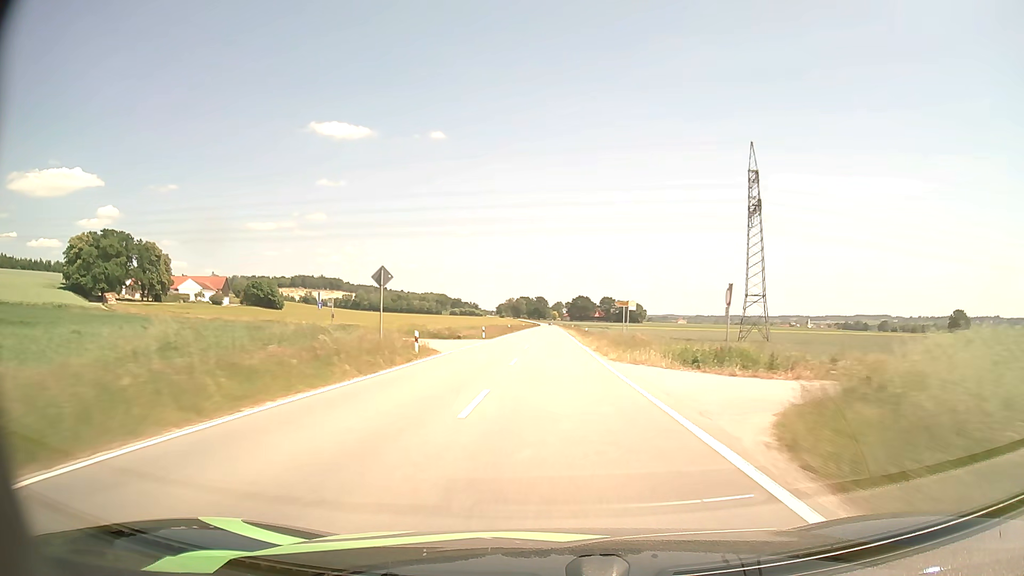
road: tertiary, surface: asphalt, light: Day
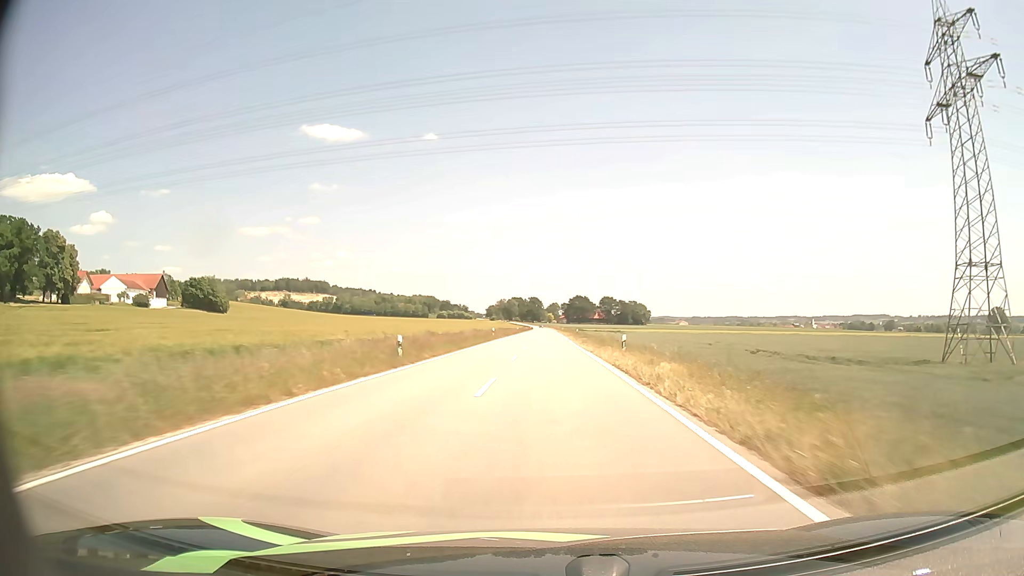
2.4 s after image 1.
(+0.3, +59.4) m; 0°
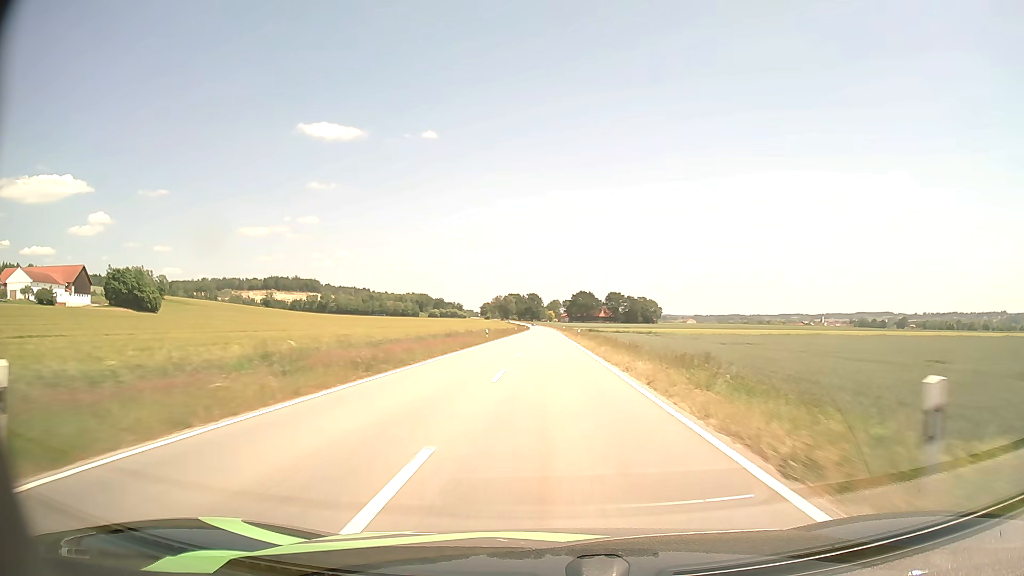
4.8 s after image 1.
(0.0, +59.0) m; 0°
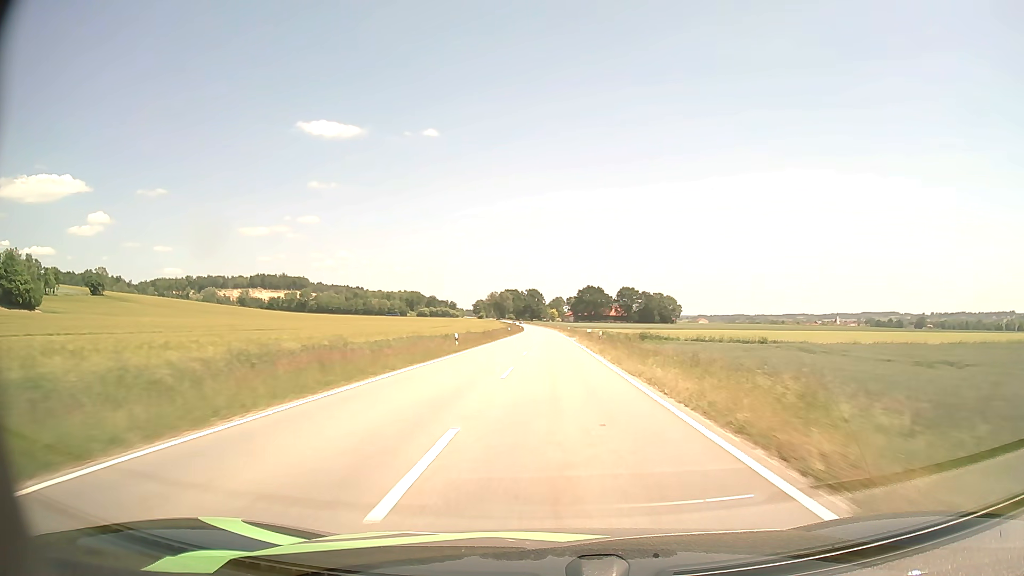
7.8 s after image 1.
(-0.1, +73.2) m; 0°
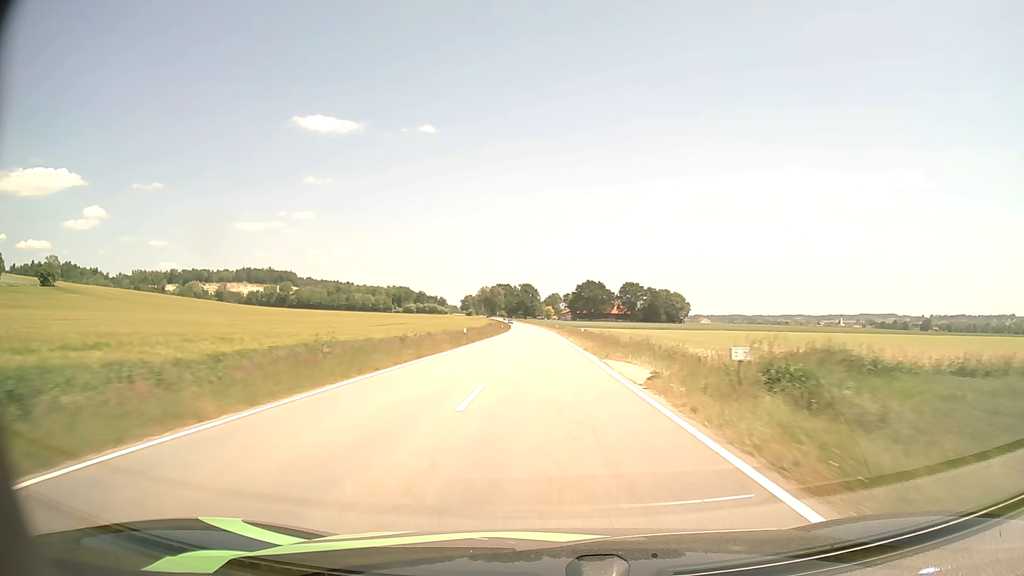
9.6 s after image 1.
(+0.2, +44.0) m; +1°
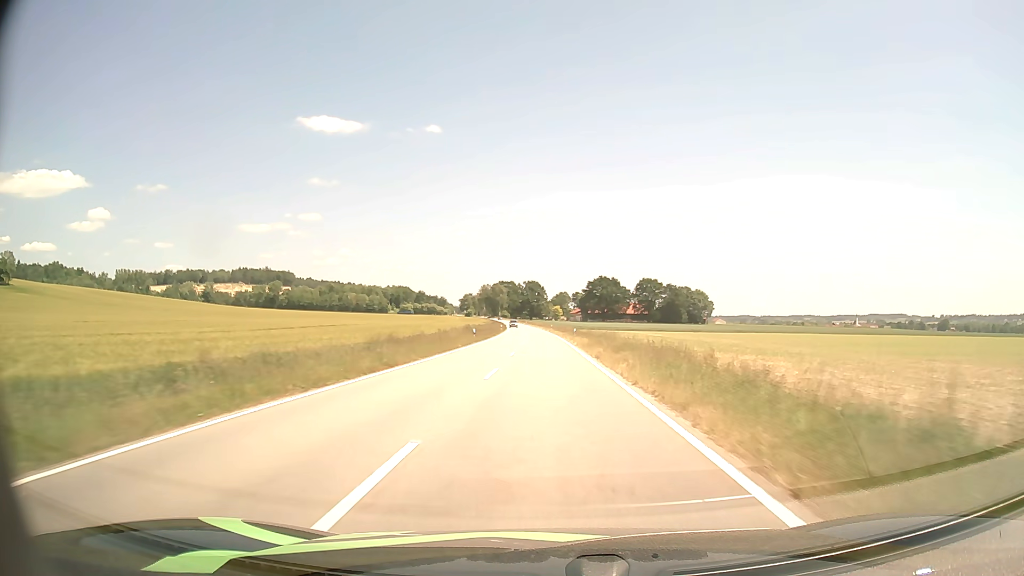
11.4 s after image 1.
(-0.1, +44.0) m; -1°
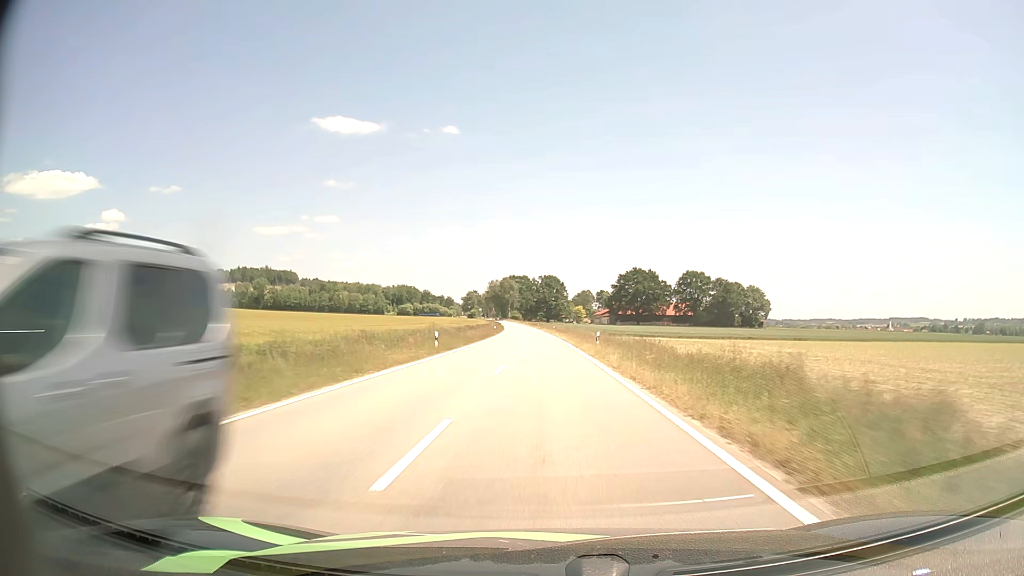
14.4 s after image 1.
(-1.0, +73.0) m; -2°
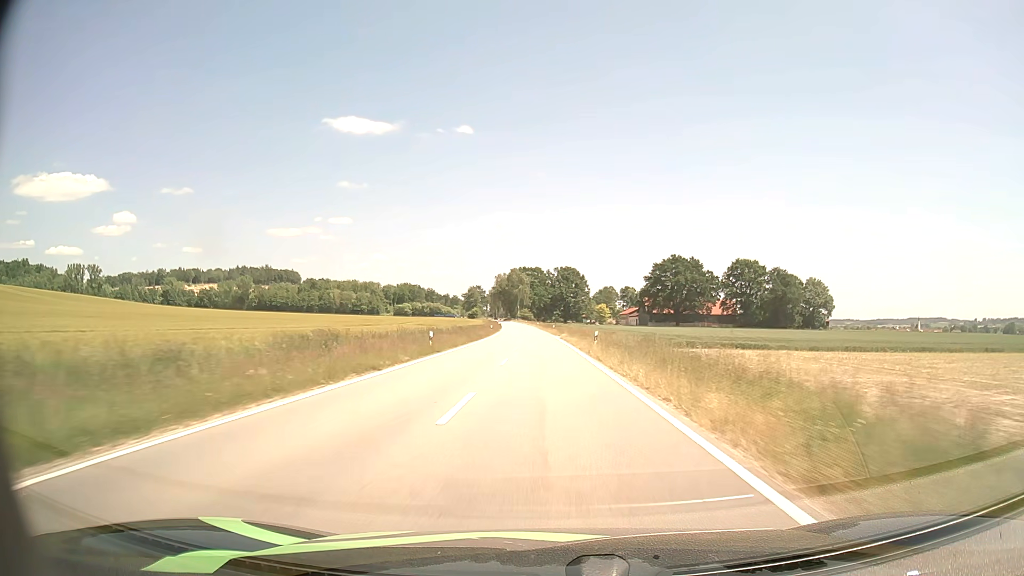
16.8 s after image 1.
(-0.7, +58.2) m; -1°
